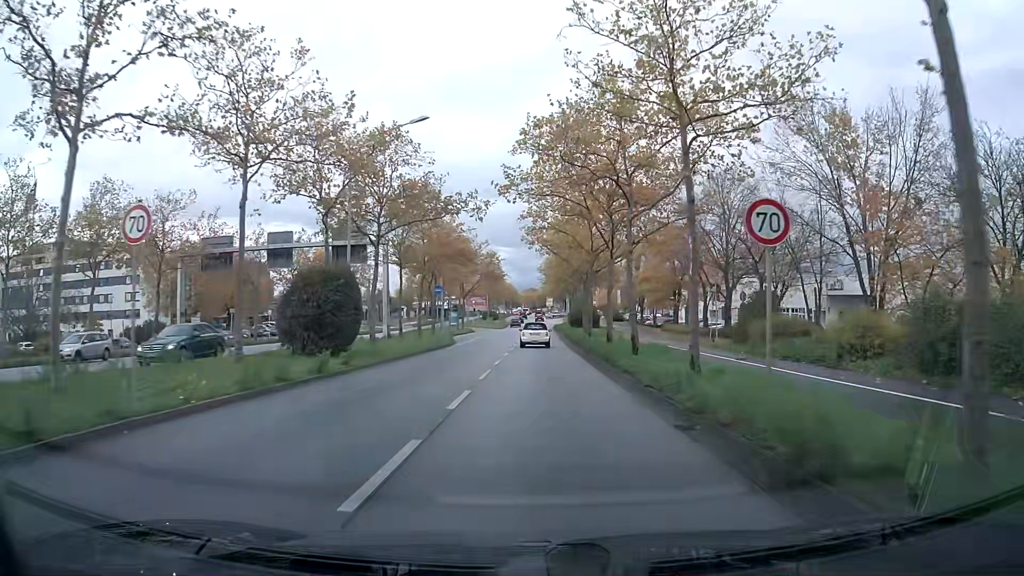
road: primary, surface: asphalt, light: Day
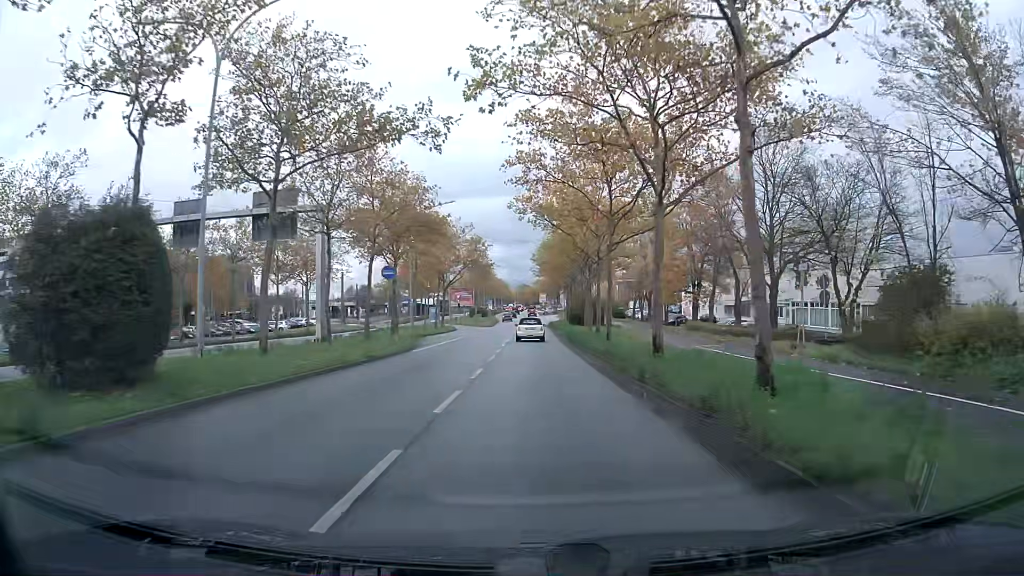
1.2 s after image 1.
(+0.1, +12.6) m; +1°
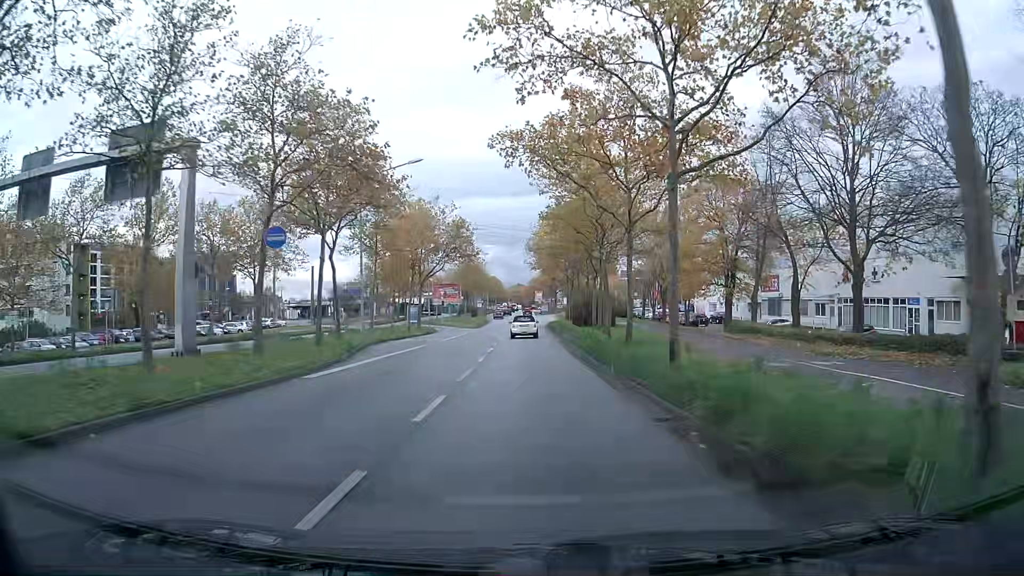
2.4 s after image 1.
(0.0, +12.7) m; 0°
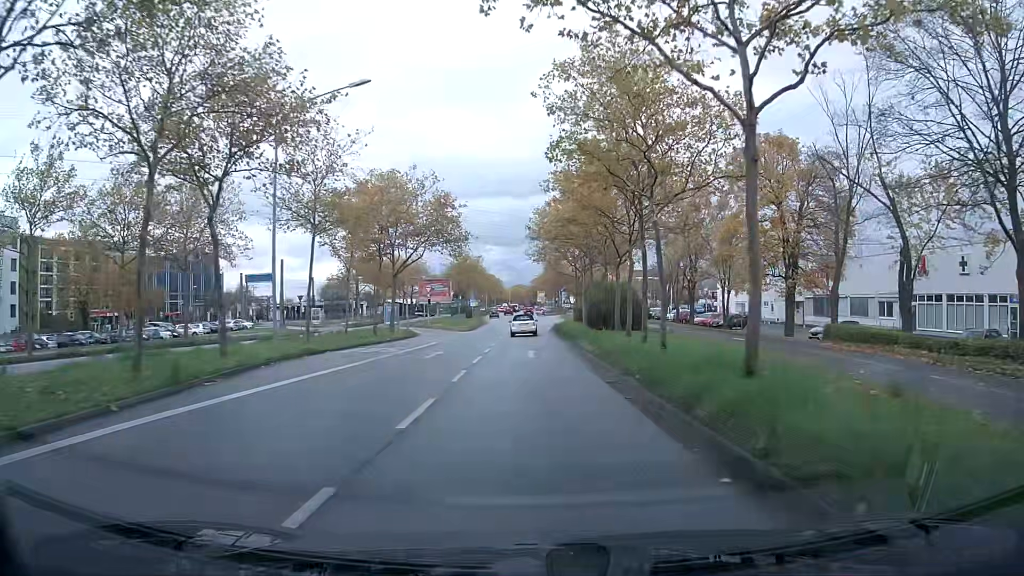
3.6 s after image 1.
(0.0, +12.7) m; 0°
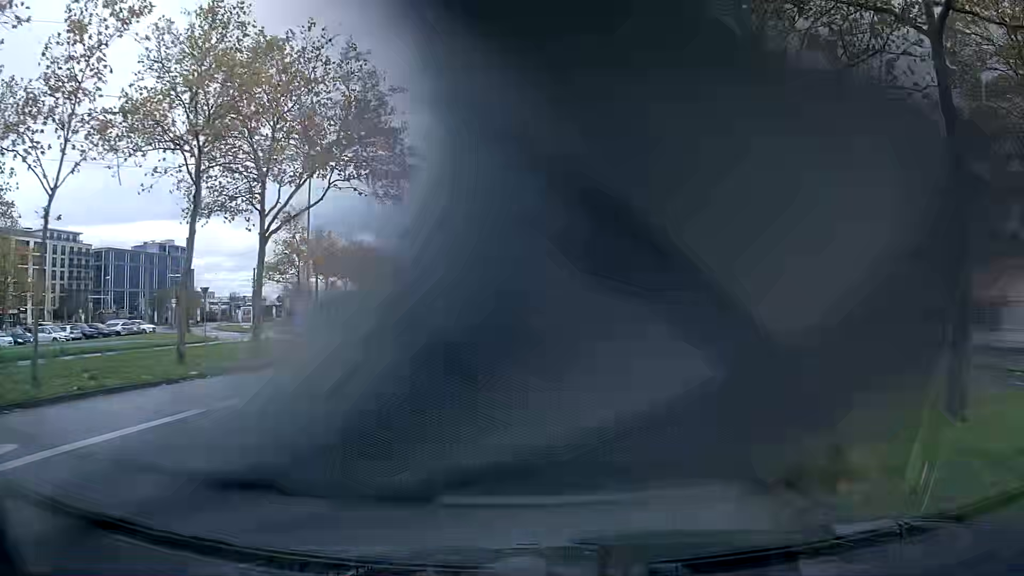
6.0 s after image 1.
(-0.1, +25.1) m; -1°
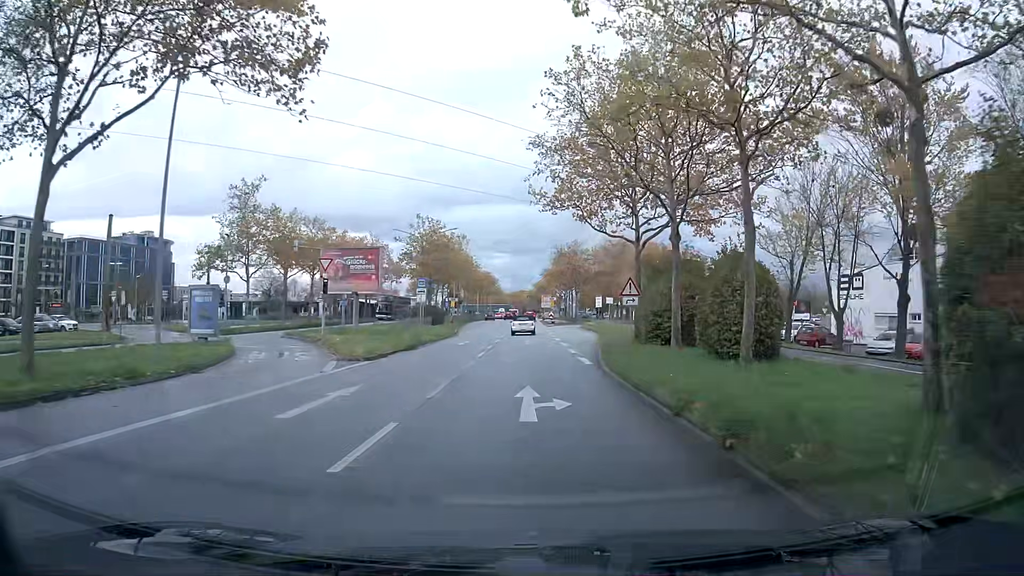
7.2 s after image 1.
(0.0, +12.5) m; 0°
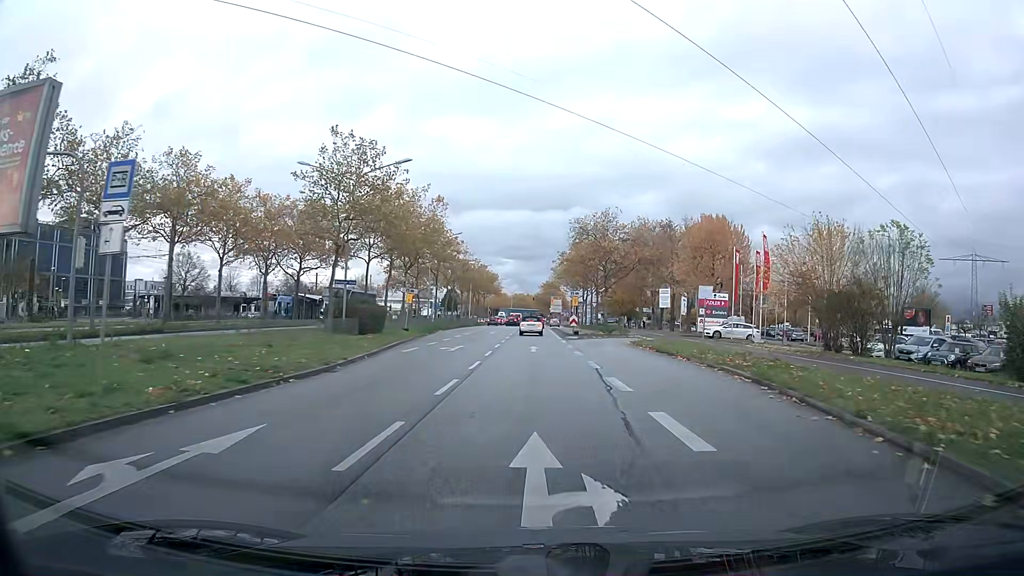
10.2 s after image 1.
(0.0, +30.2) m; 0°
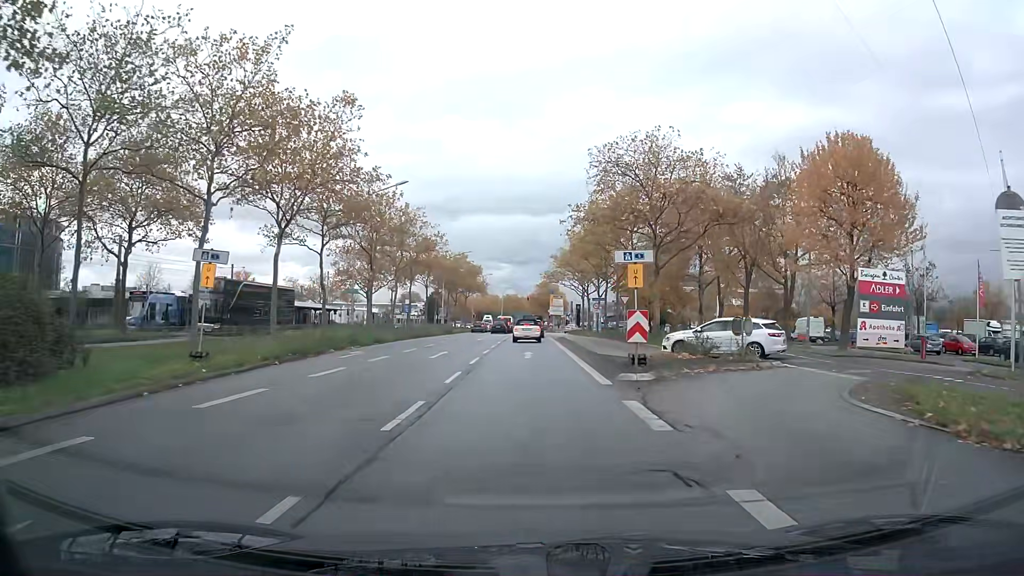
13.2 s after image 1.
(+0.2, +28.1) m; 0°
(0, +10) (0, +20) (0, +30) (0, +40) (0, +50) (0, +60) (0, +70) (0, +80) (0, +90) (0, +100) m
